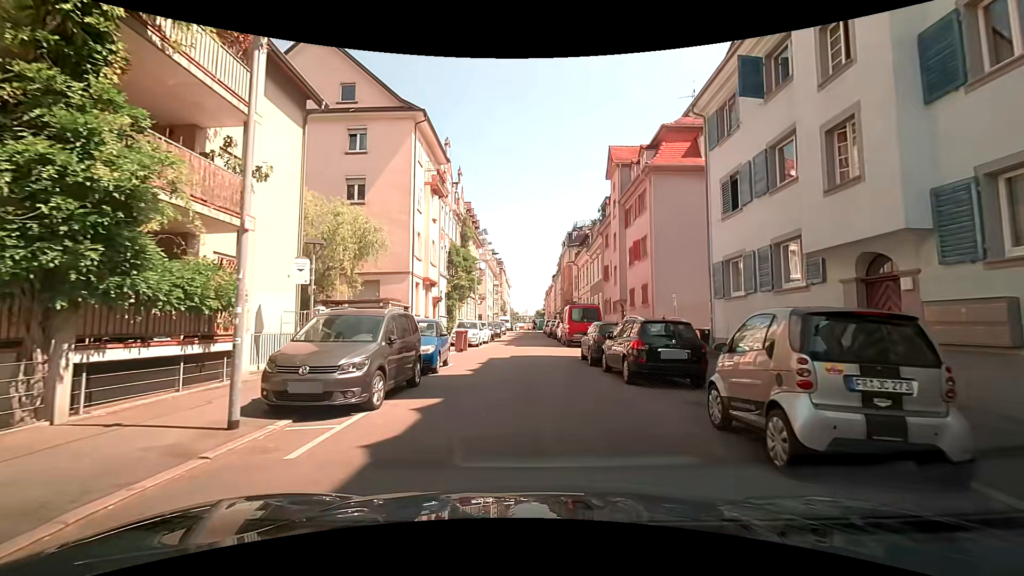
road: residential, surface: asphalt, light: Day
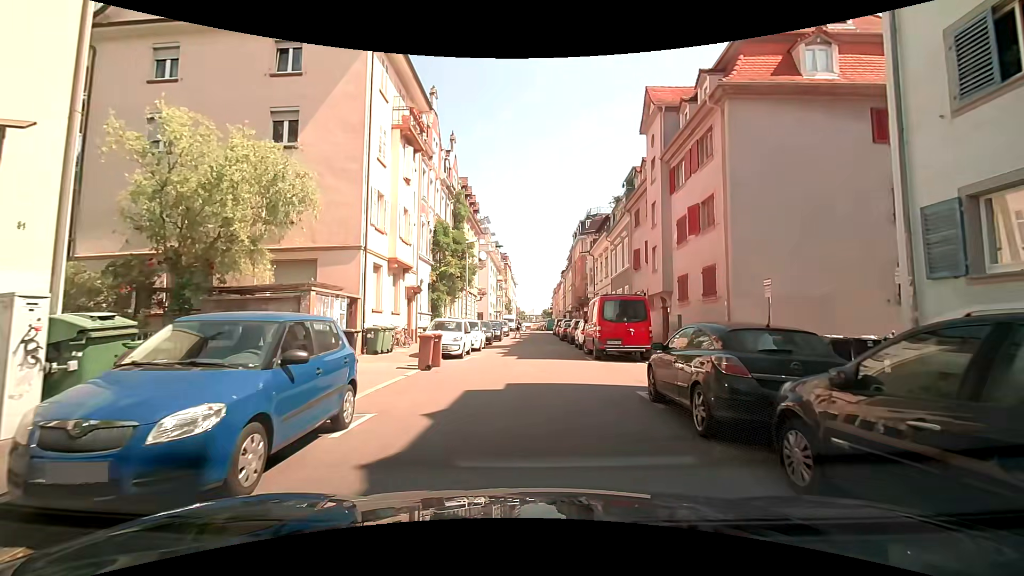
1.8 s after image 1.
(-0.2, +9.4) m; -1°
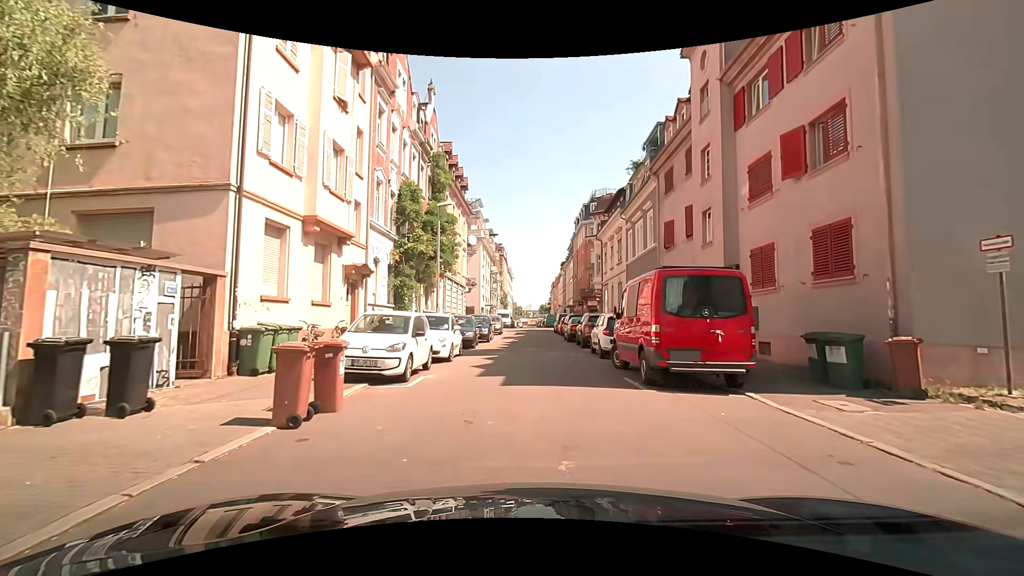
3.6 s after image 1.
(-0.1, +8.3) m; +1°
